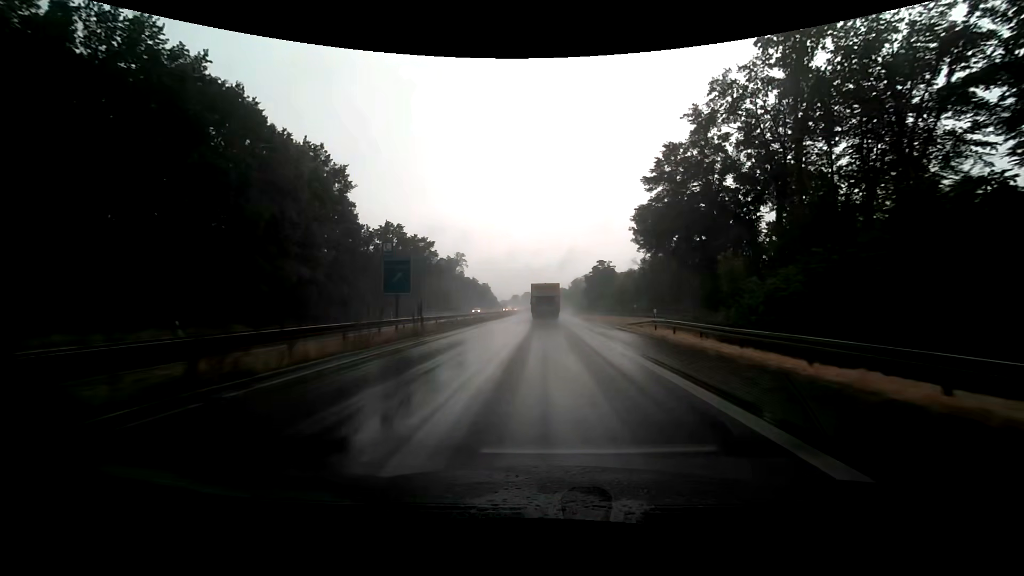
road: trunk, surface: asphalt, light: Day
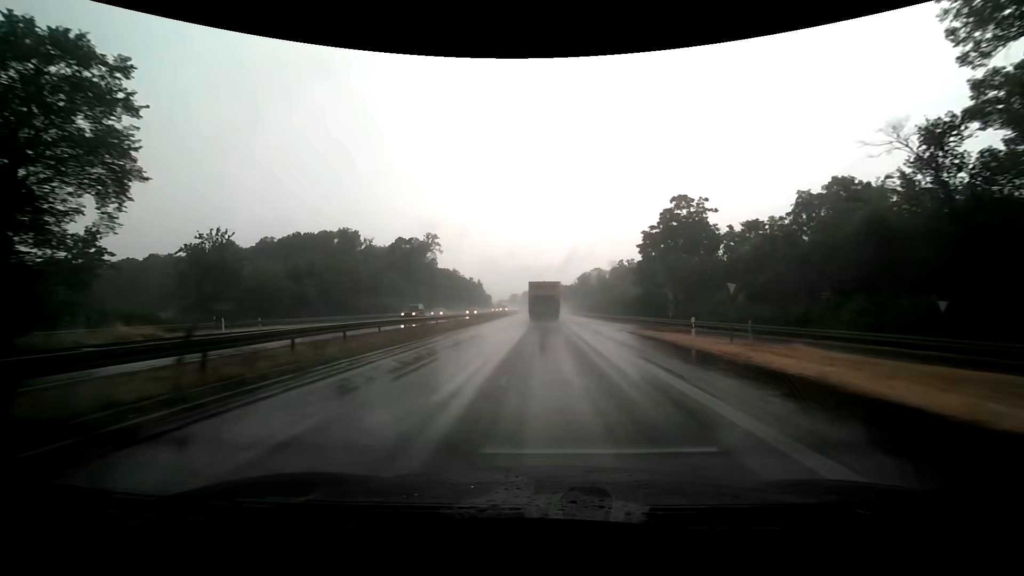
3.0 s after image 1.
(-0.1, +72.0) m; 0°
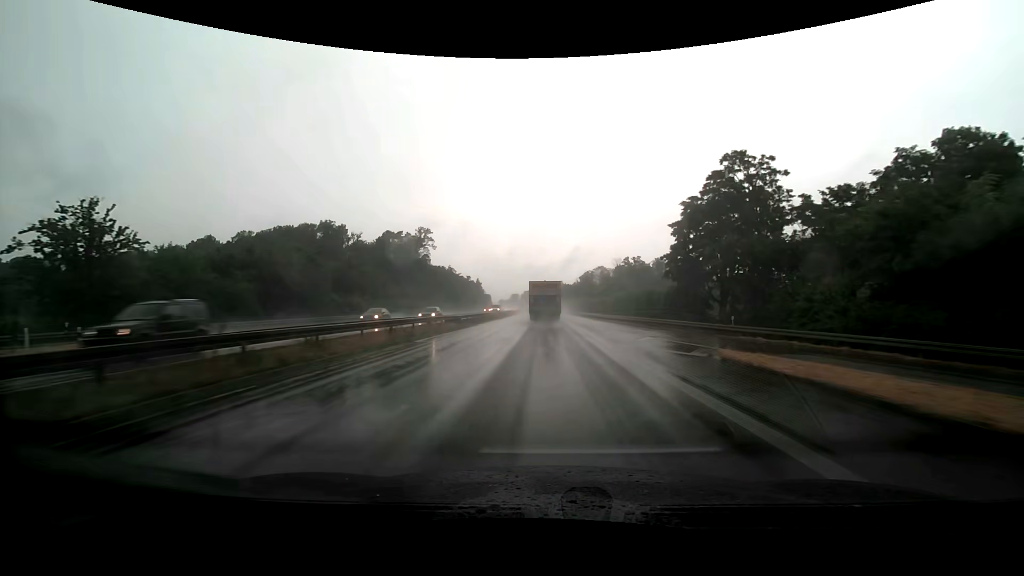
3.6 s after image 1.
(0.0, +14.6) m; 0°
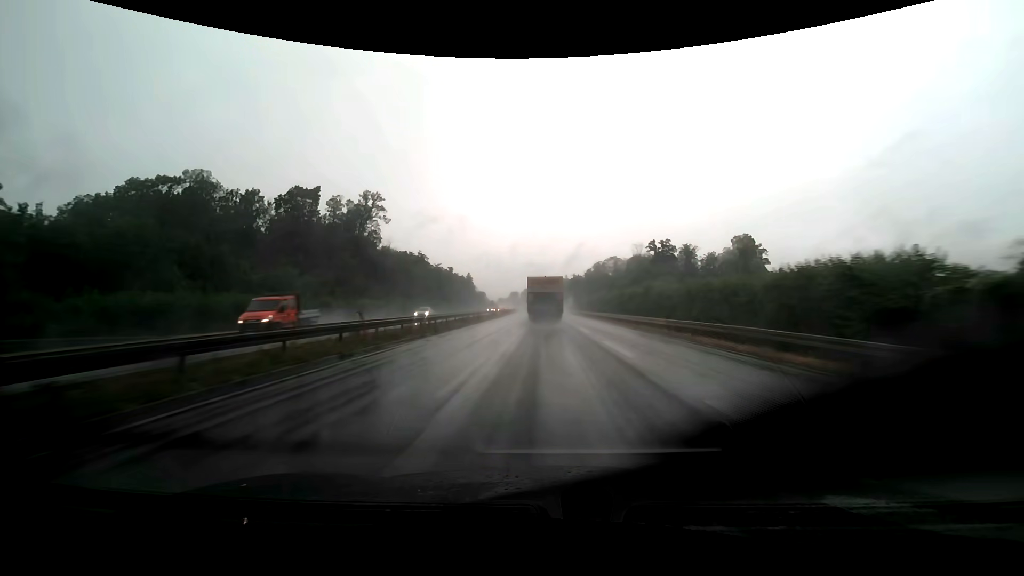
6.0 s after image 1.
(-0.2, +58.5) m; 0°
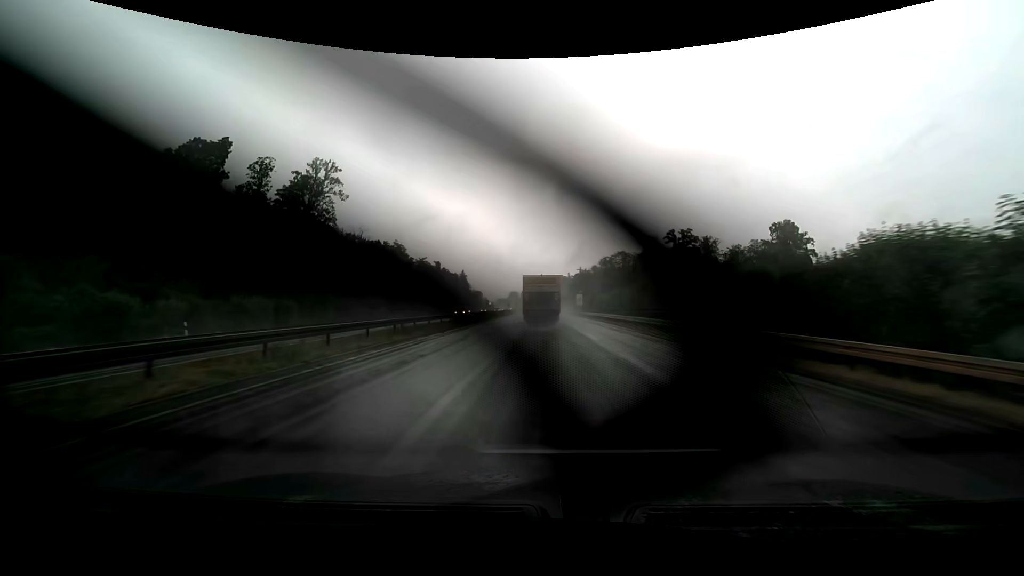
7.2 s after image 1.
(-0.1, +28.9) m; 0°
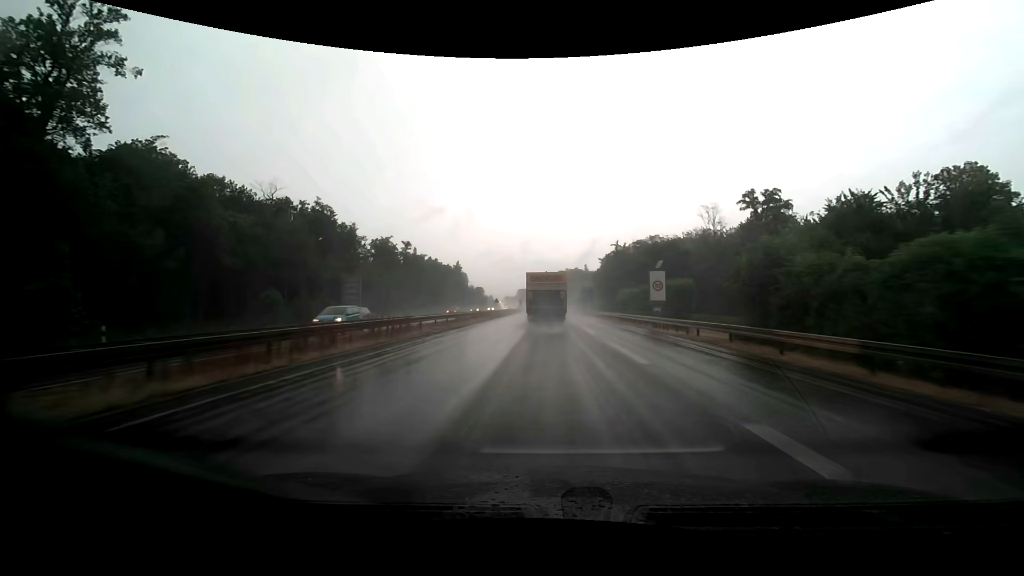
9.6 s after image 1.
(-0.6, +56.5) m; -1°
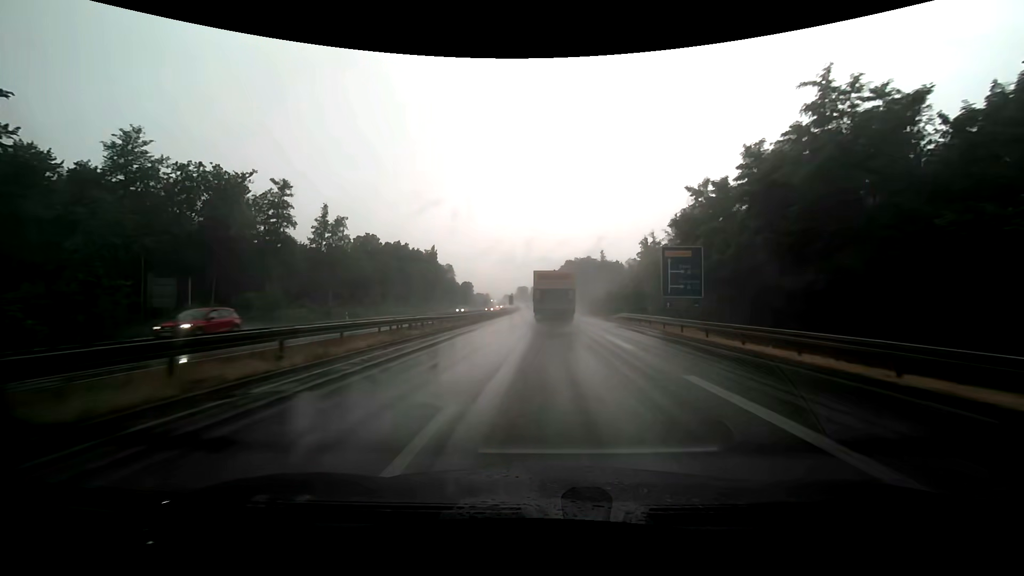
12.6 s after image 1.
(-0.5, +68.1) m; 0°
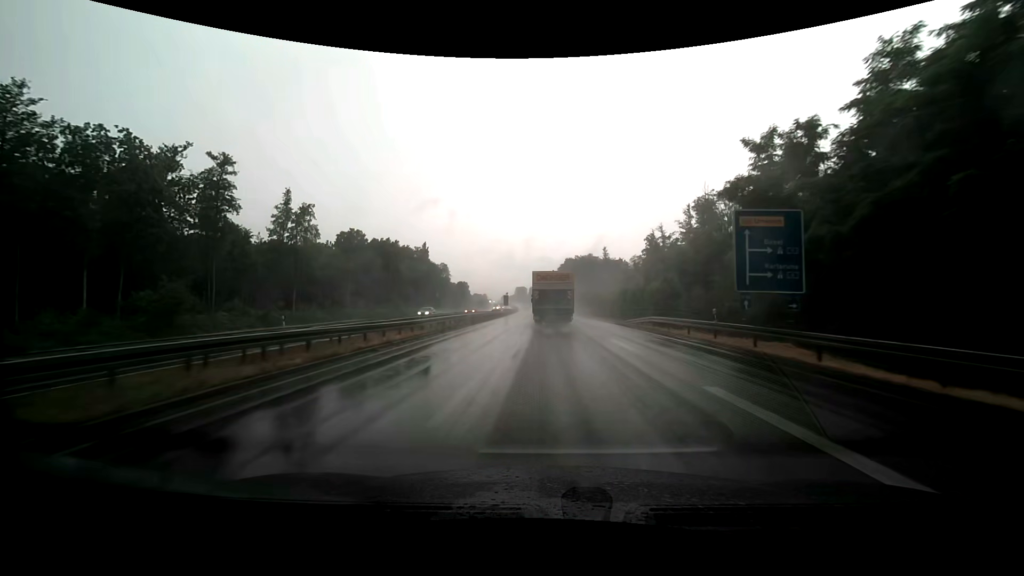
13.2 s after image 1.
(0.0, +13.3) m; 0°
(0, +10) (0, +20) (0, +30) (0, +40) (0, +50) (0, +60) (0, +70) (0, +80) (-1, +90) (-1, +100) m
